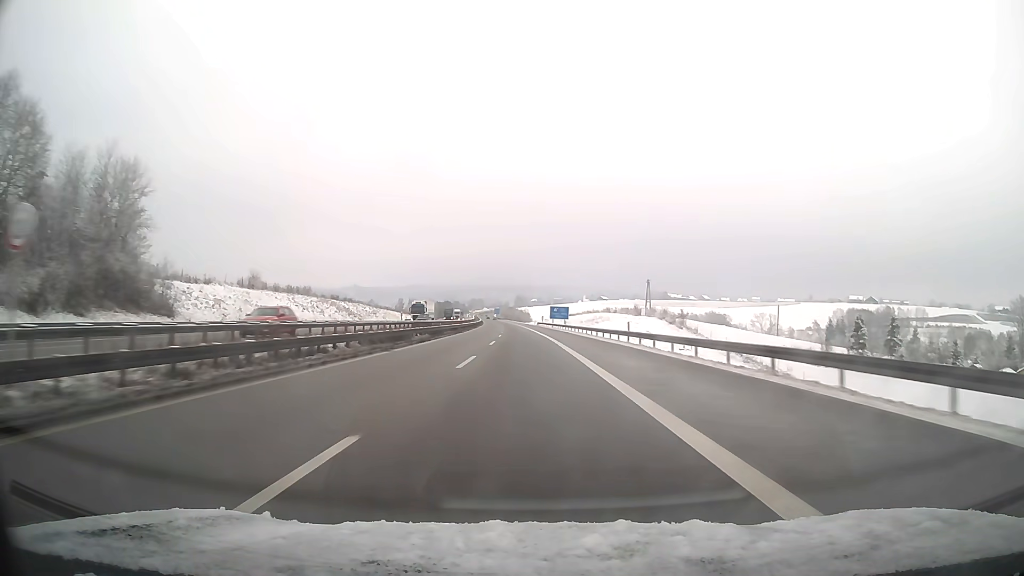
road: motorway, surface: asphalt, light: Day
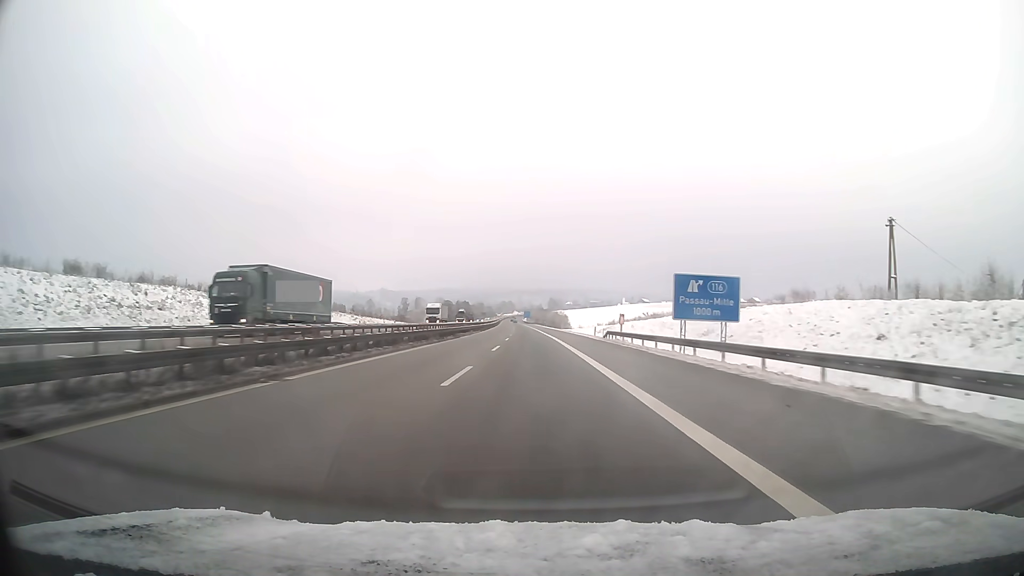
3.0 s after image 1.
(-2.4, +94.9) m; -3°
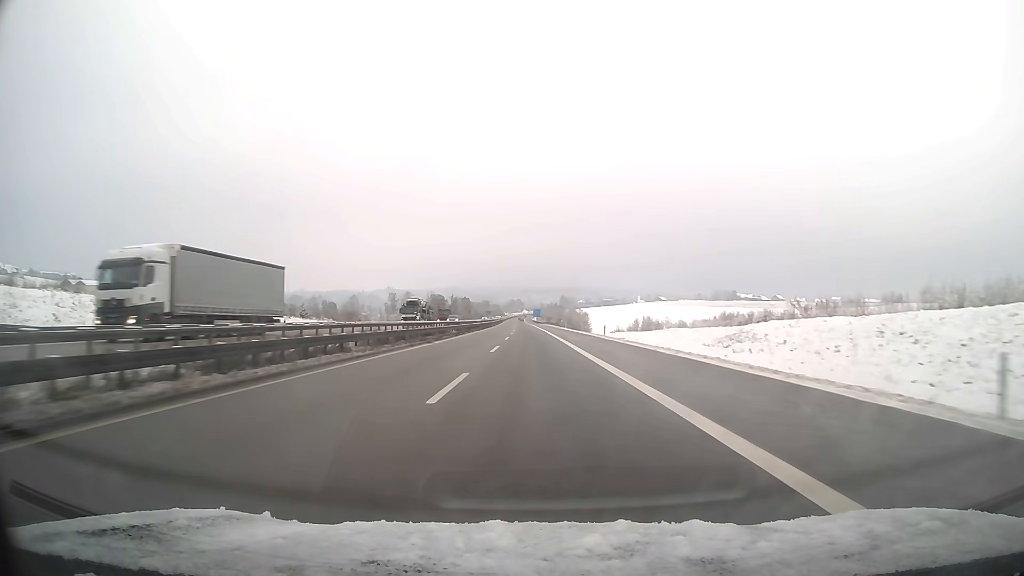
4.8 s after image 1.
(-0.4, +57.0) m; -1°
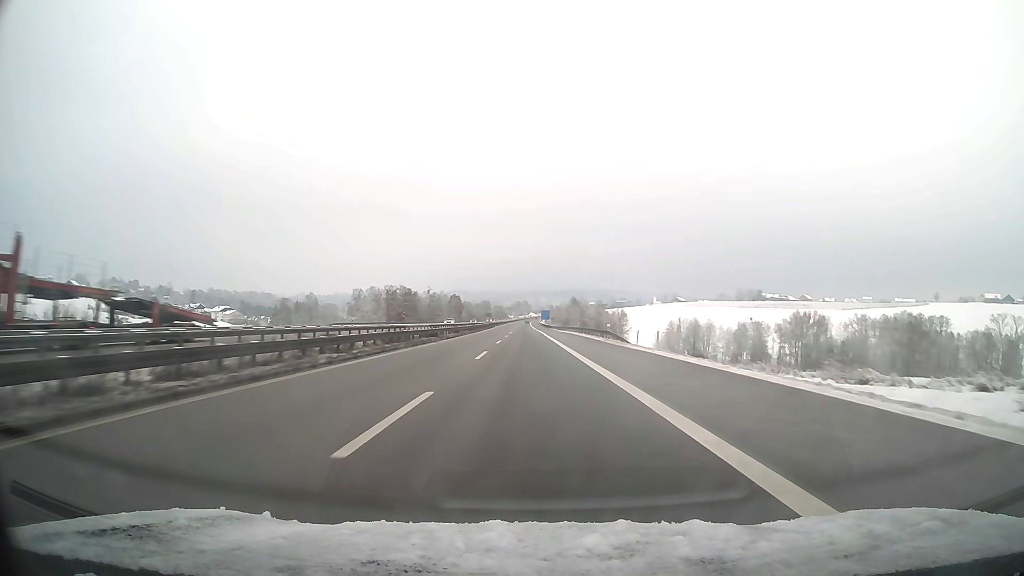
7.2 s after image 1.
(-0.4, +76.1) m; -1°
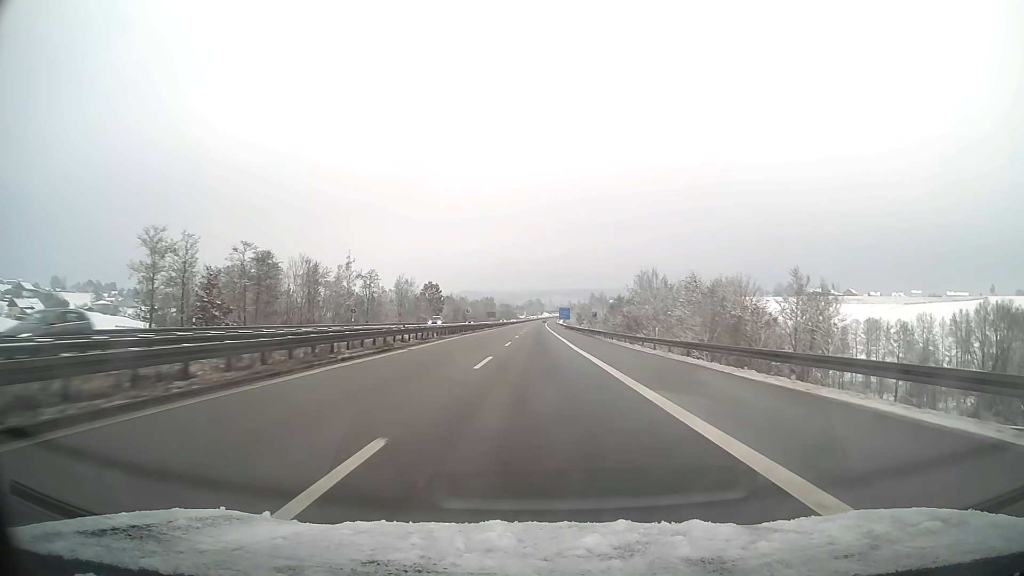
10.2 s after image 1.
(-1.1, +95.0) m; -1°
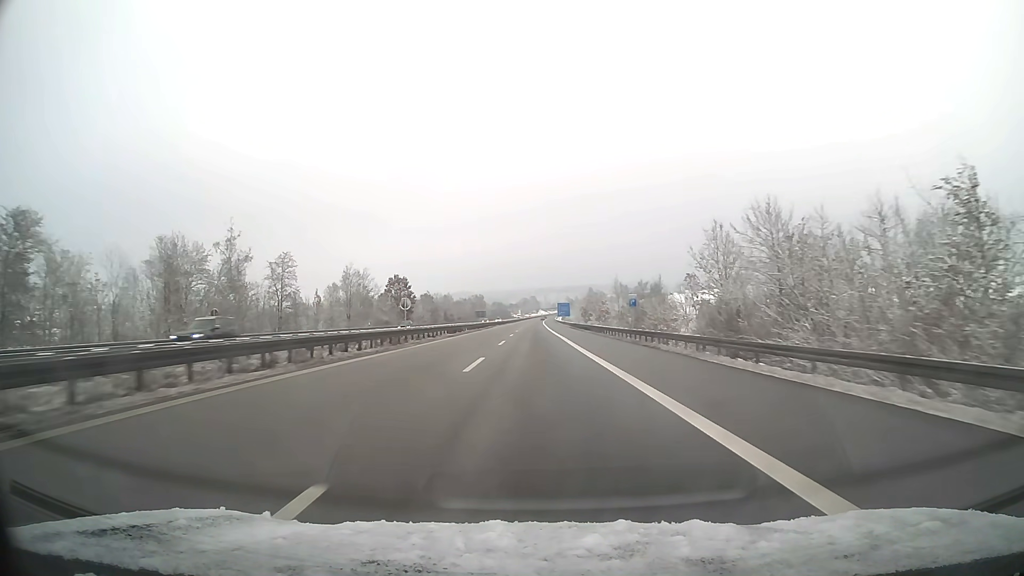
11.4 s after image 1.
(+0.1, +38.0) m; 0°
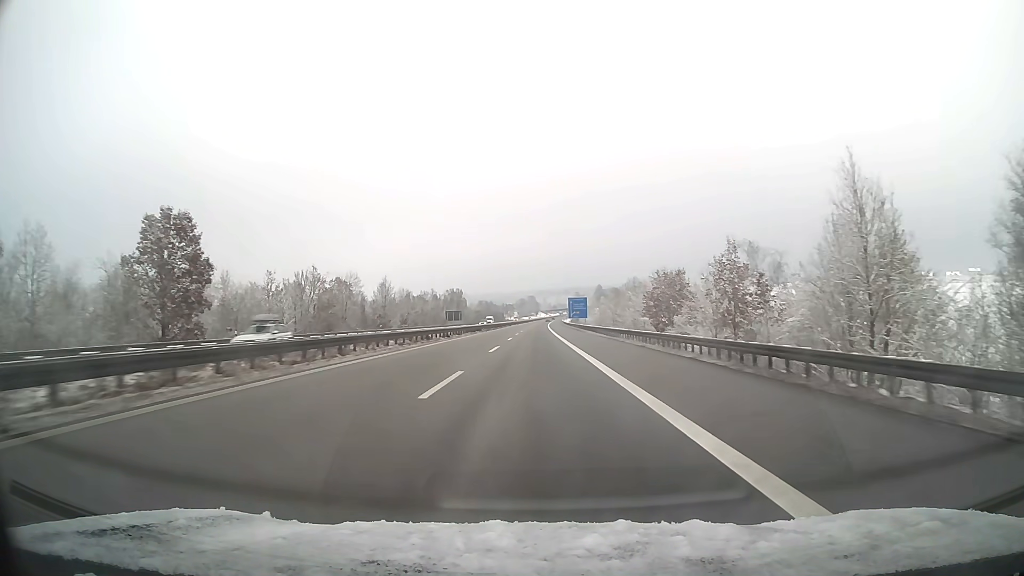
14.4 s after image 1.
(0.0, +95.0) m; 0°
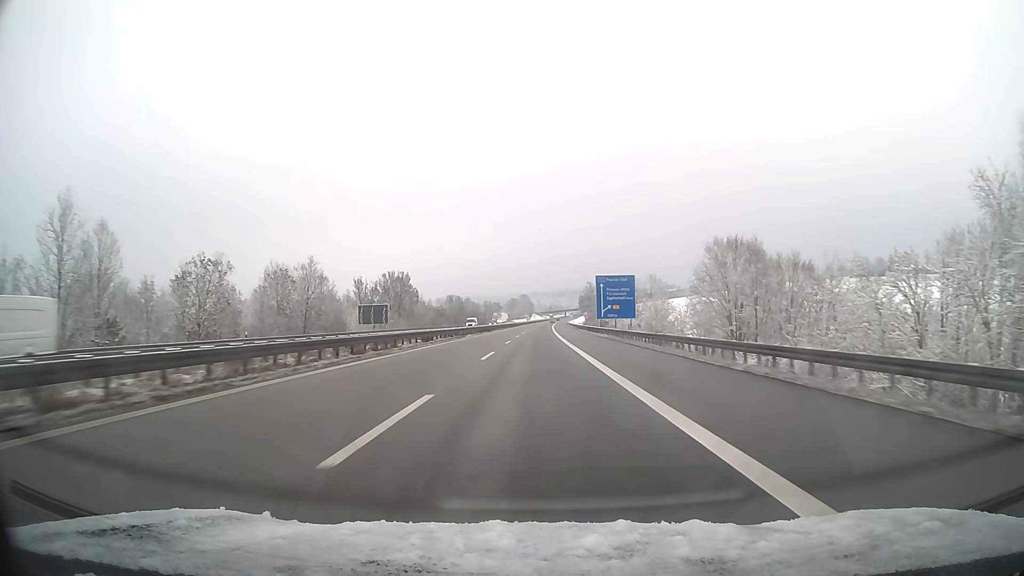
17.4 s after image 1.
(+0.4, +95.0) m; +1°
